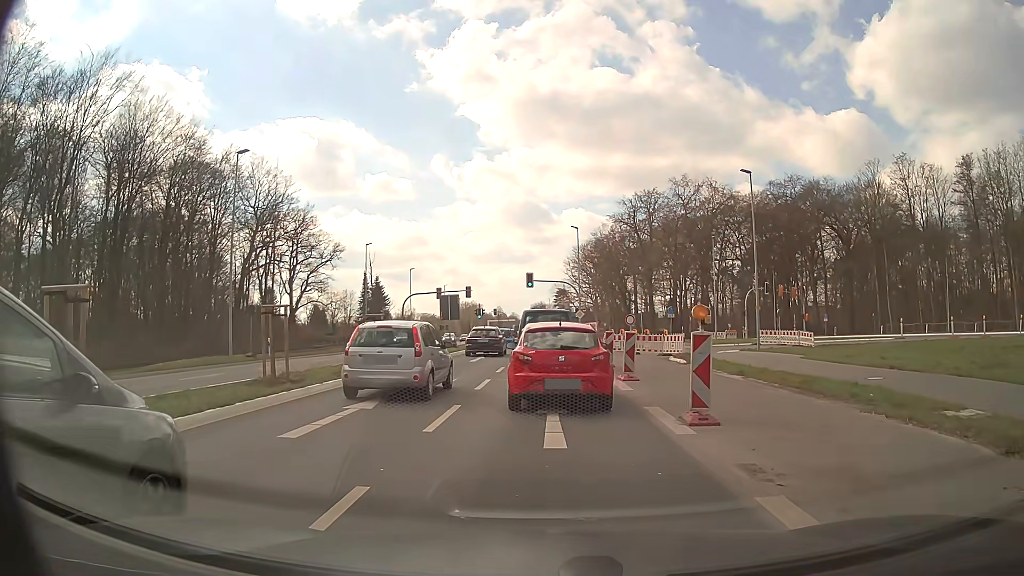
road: secondary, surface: asphalt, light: Day
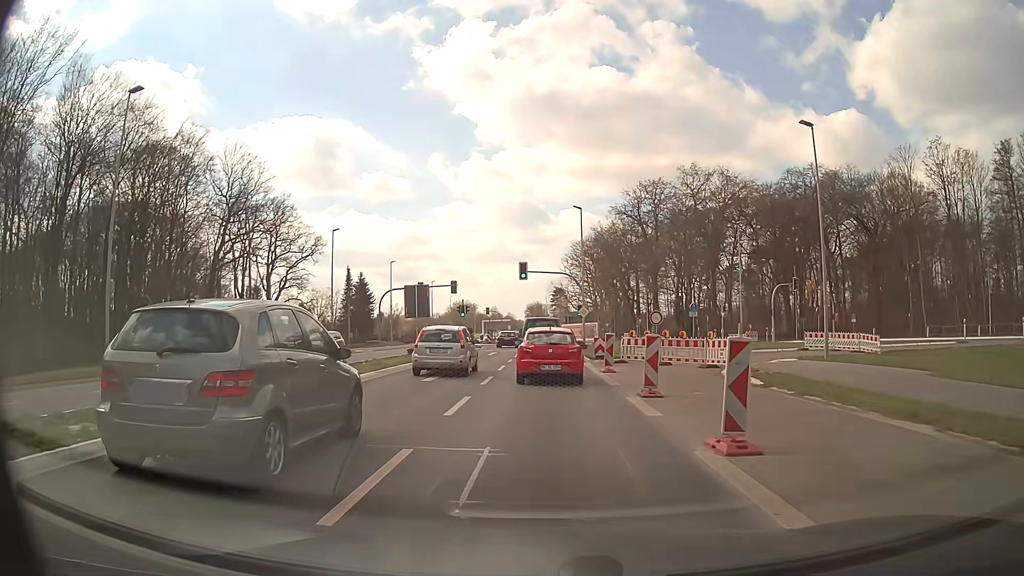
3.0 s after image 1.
(+0.1, +10.5) m; +1°
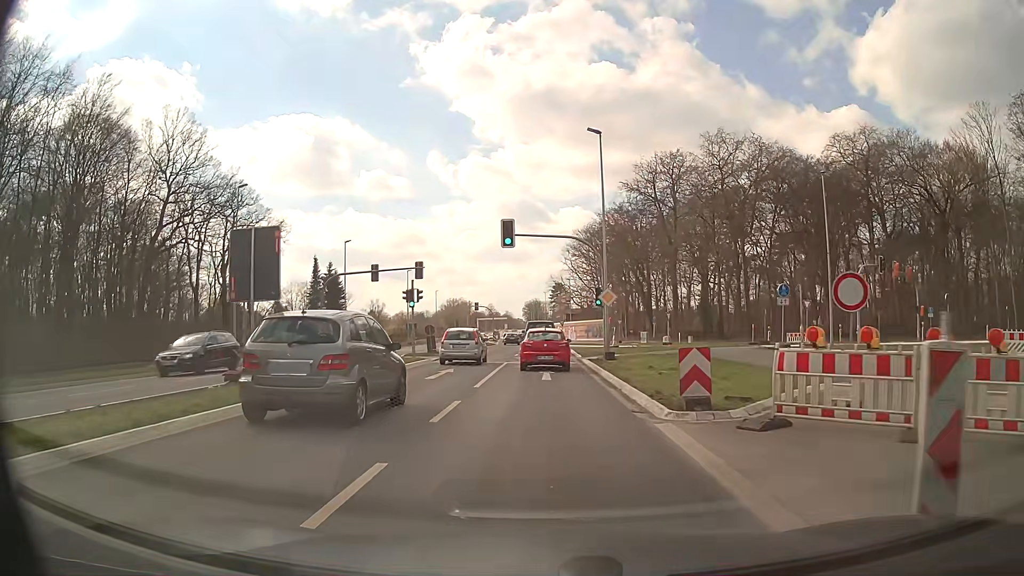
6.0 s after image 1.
(+0.1, +19.5) m; 0°
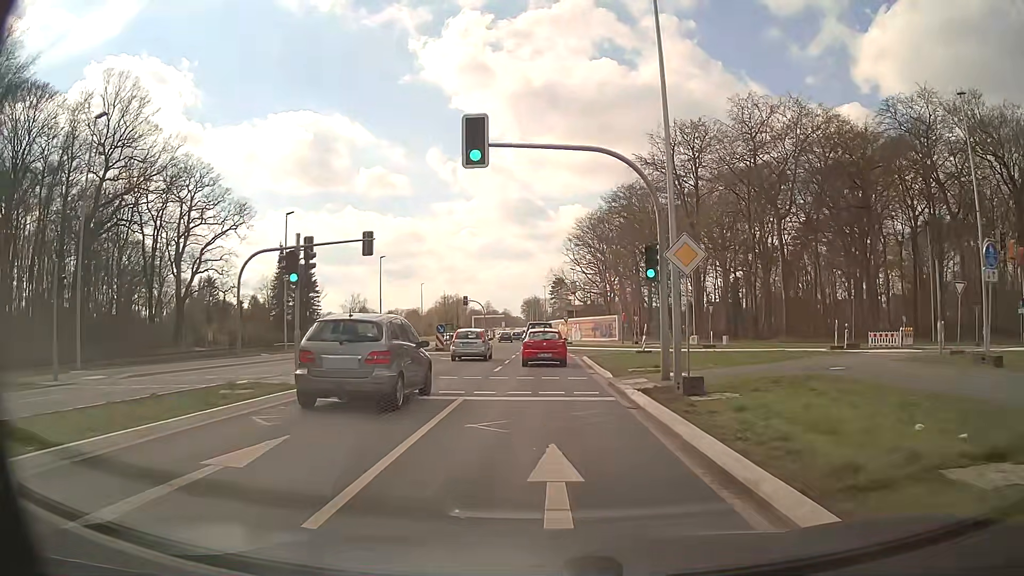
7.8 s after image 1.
(0.0, +15.7) m; 0°
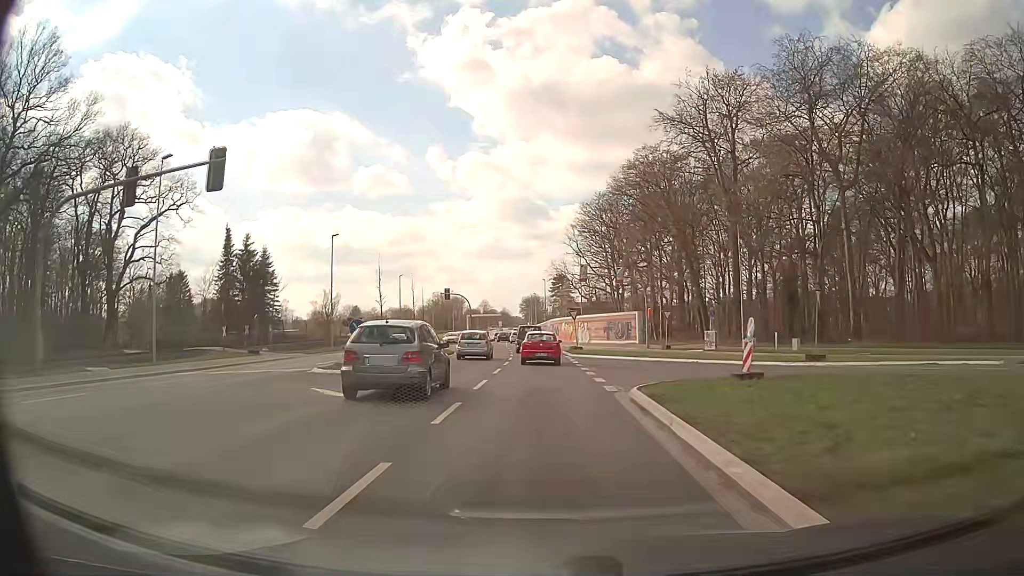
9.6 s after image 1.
(0.0, +18.5) m; 0°
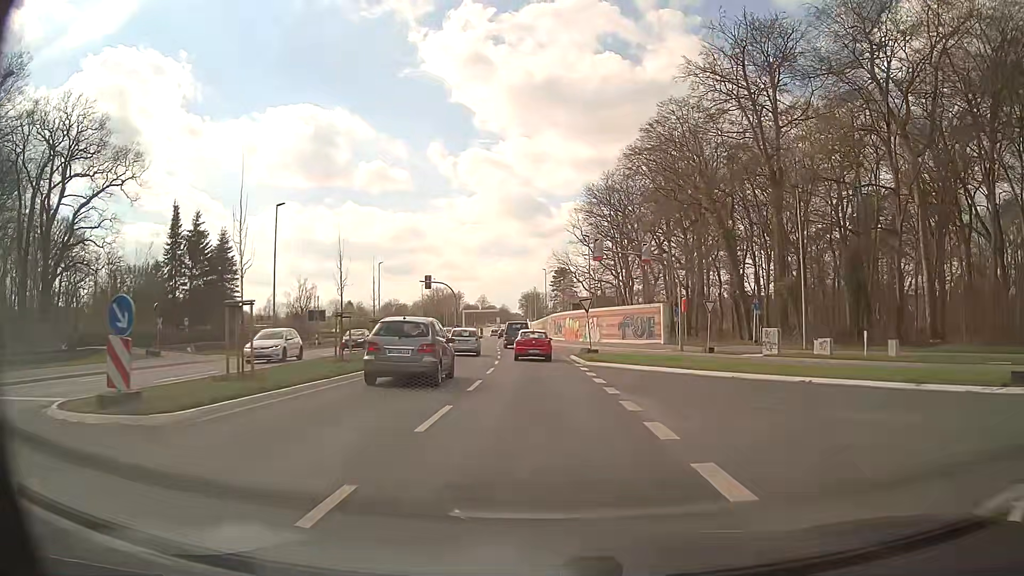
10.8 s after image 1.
(0.0, +13.6) m; 0°
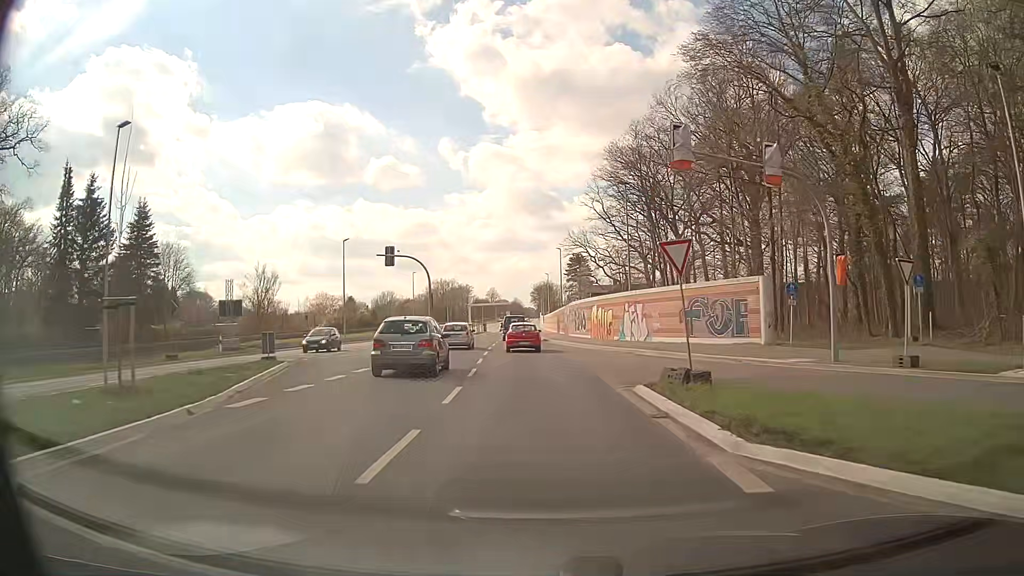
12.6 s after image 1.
(-0.2, +21.4) m; -1°
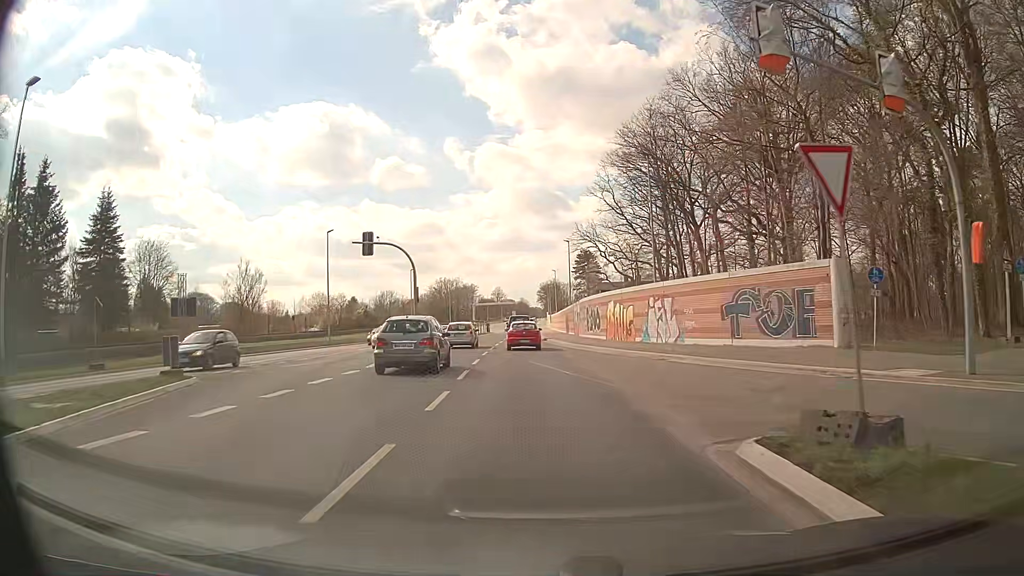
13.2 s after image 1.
(0.0, +7.3) m; 0°
(0, +10) (-1, +20) (-1, +30) (-1, +40) (-2, +50) (-2, +60) (-2, +70) (-3, +80) (-3, +90) (-3, +100) m
